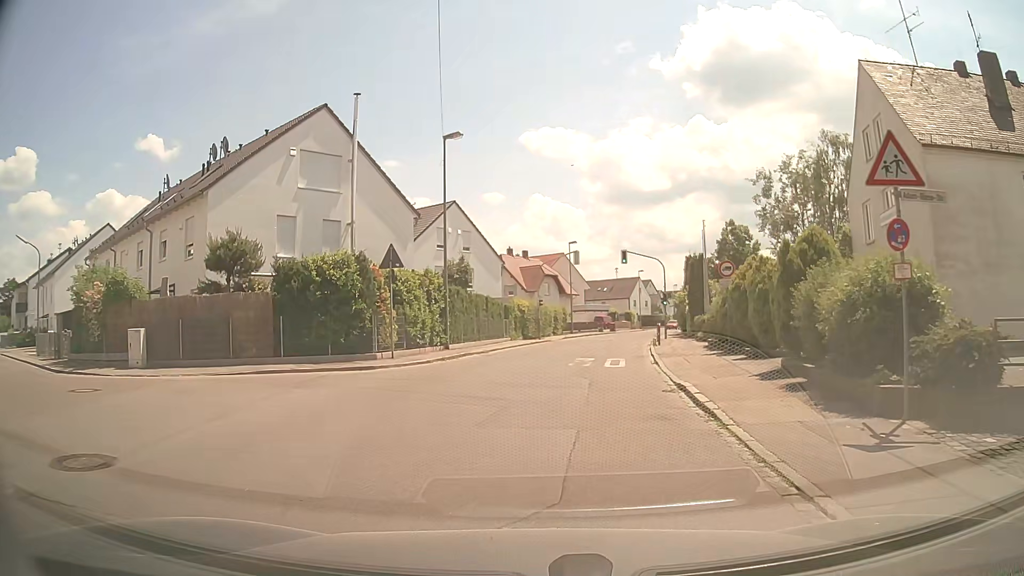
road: residential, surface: asphalt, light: Day
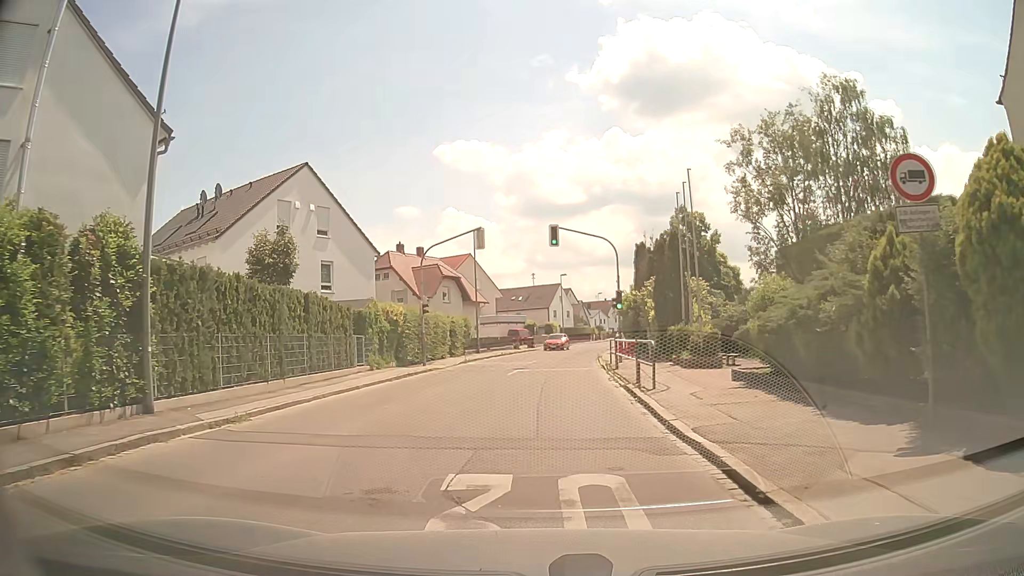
(+1.4, +16.5) m; +9°
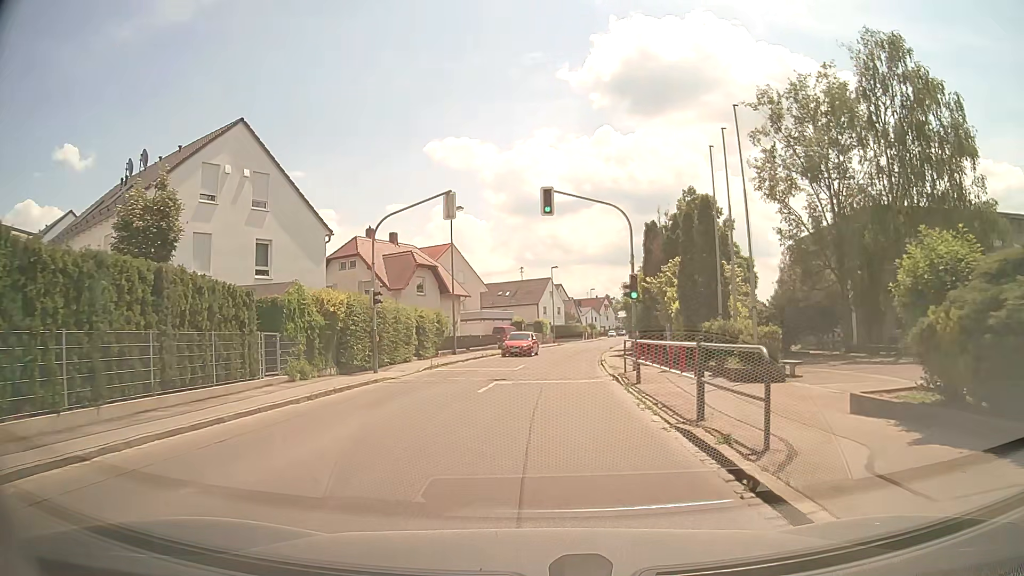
(-0.1, +7.4) m; 0°
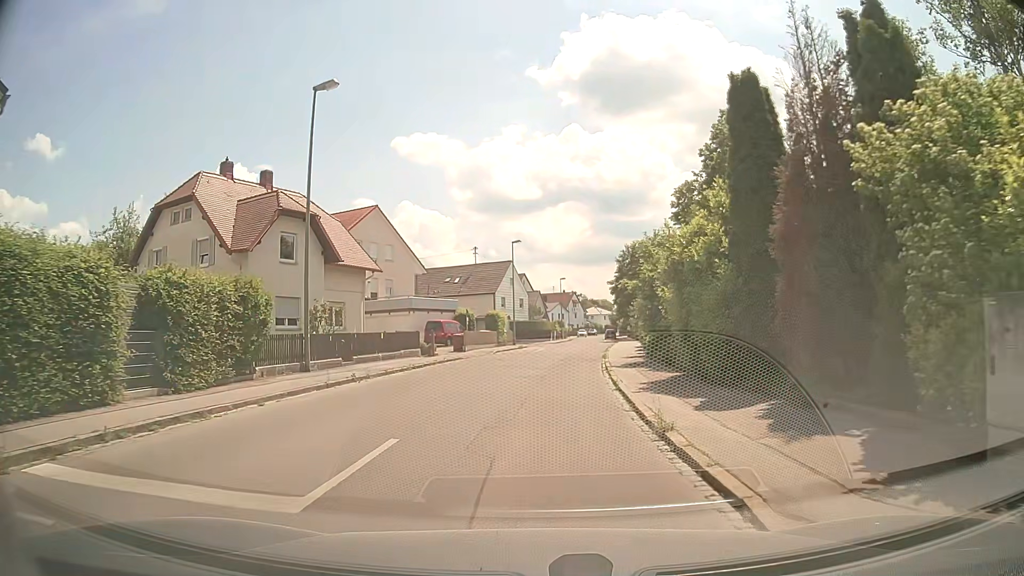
(+0.8, +20.5) m; +3°
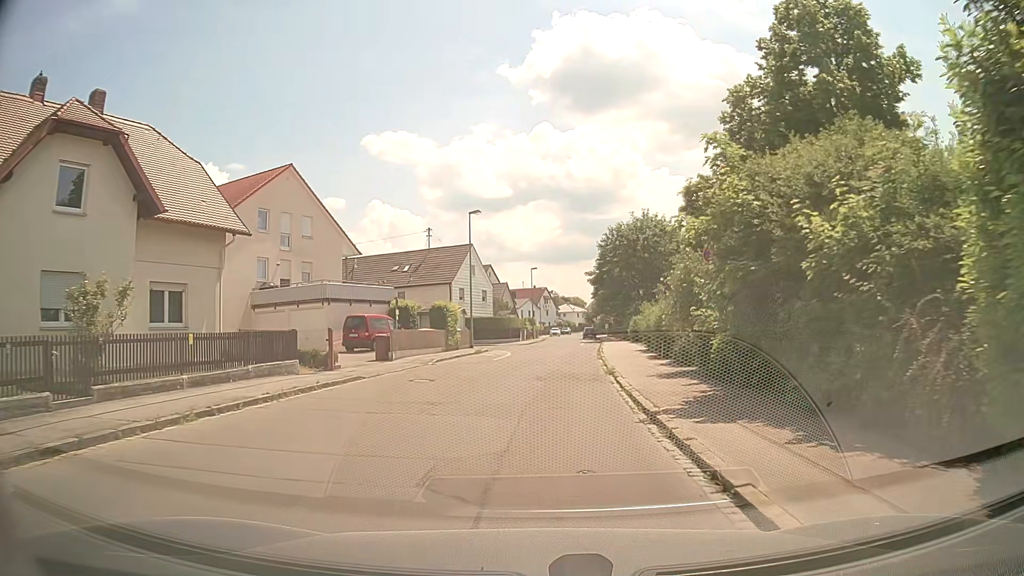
(+0.3, +13.7) m; +2°
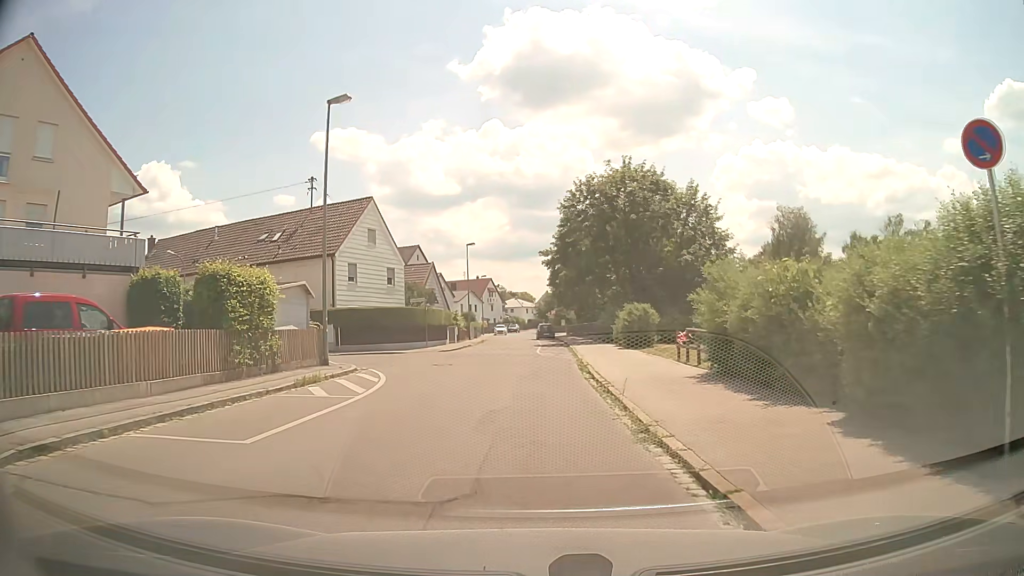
(+1.1, +21.5) m; +4°
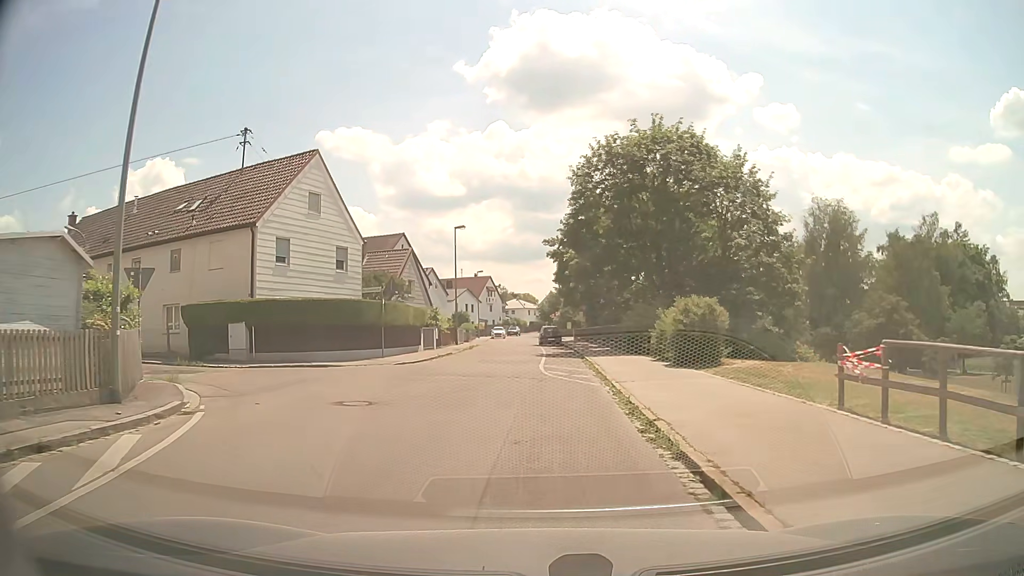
(+0.2, +11.5) m; +1°
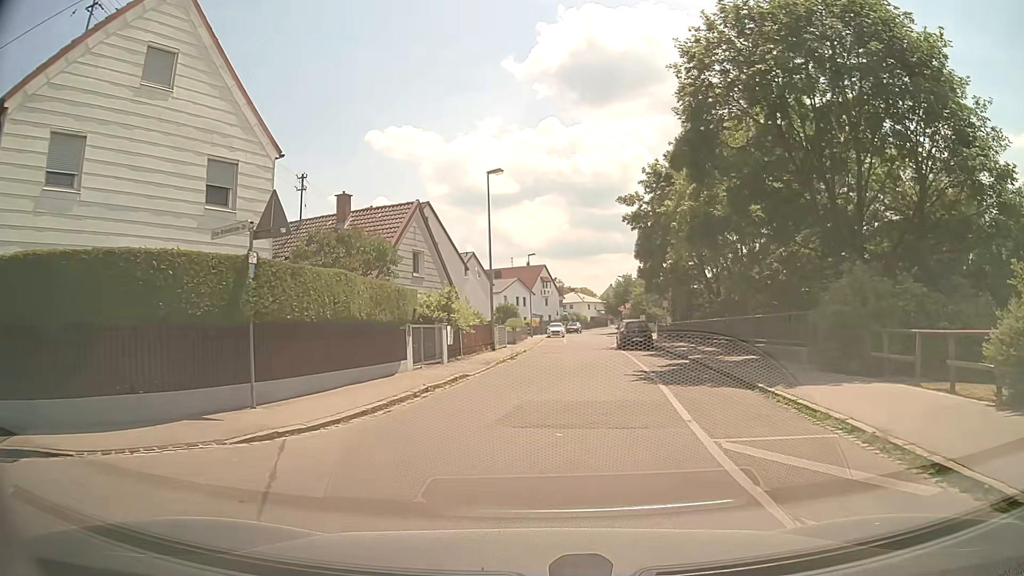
(-1.0, +17.2) m; -5°
(0, +10) (+1, +20) (+2, +30) (+2, +40) (+4, +50) (+5, +60) (+5, +70) (+6, +80) (+7, +90) (+8, +100) m
